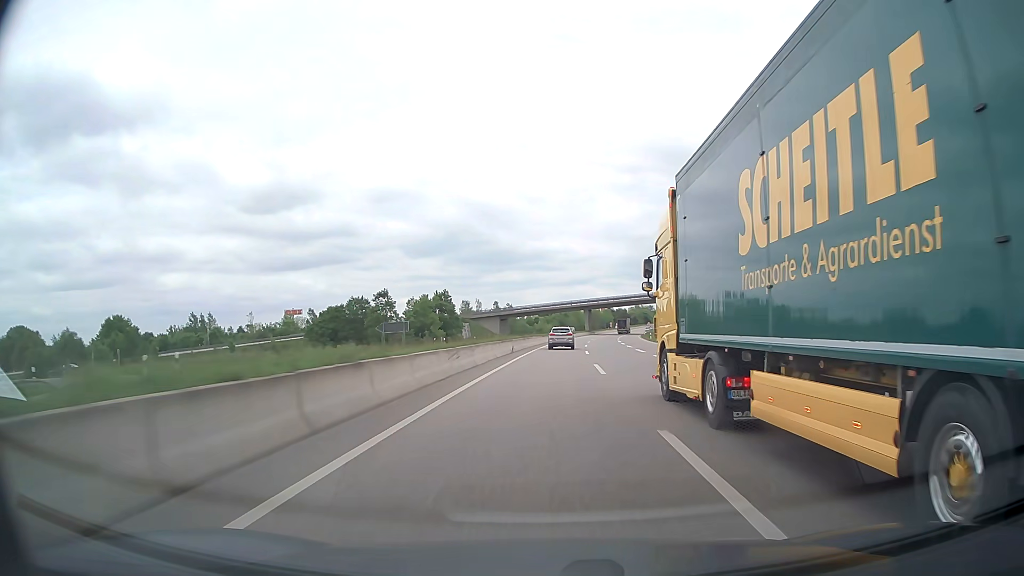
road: trunk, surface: asphalt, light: Day
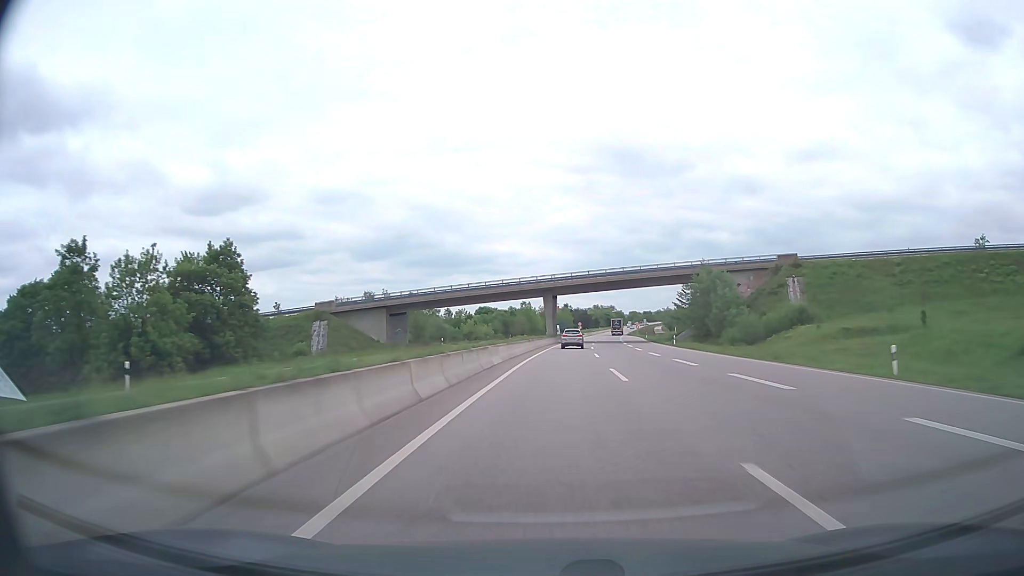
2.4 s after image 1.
(+2.9, +75.9) m; +4°
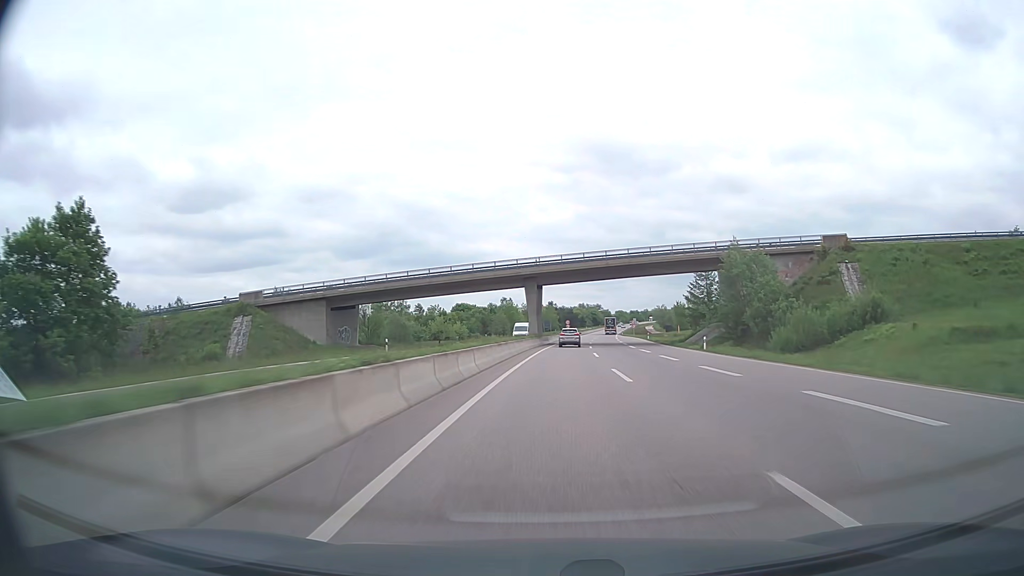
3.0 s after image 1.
(+0.1, +19.0) m; +1°
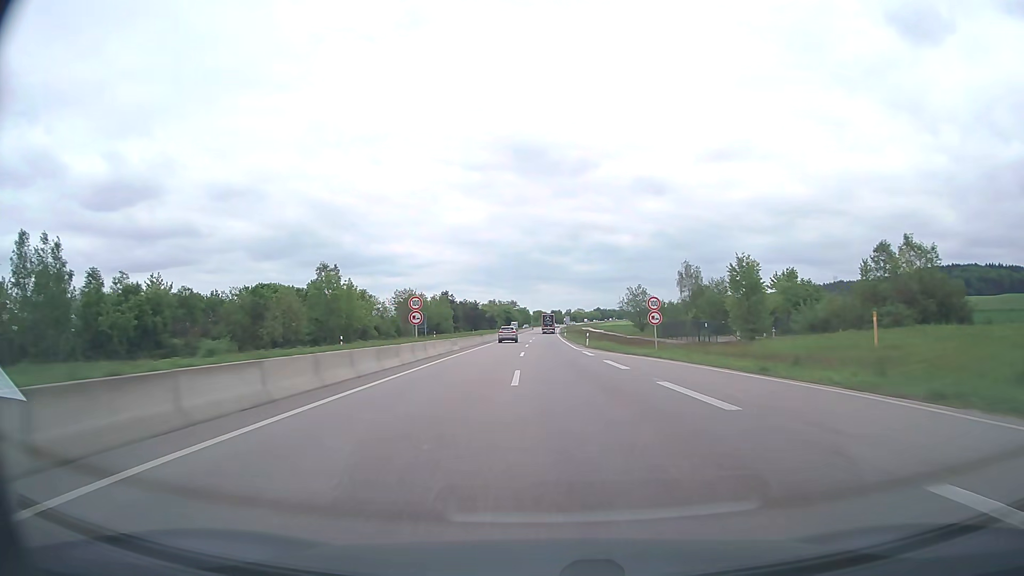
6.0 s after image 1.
(+6.8, +93.6) m; +7°
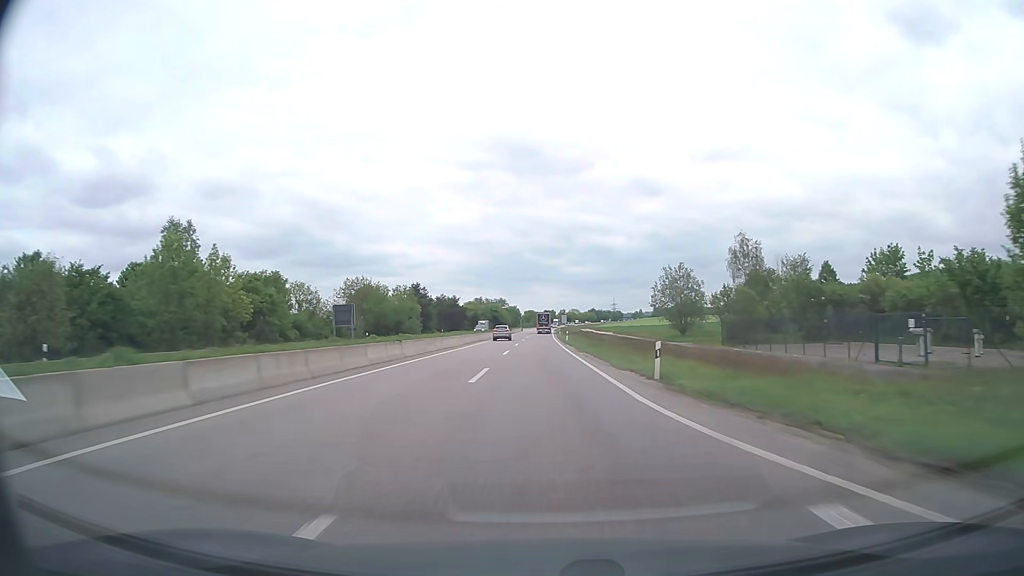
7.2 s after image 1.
(+0.3, +36.1) m; +1°
